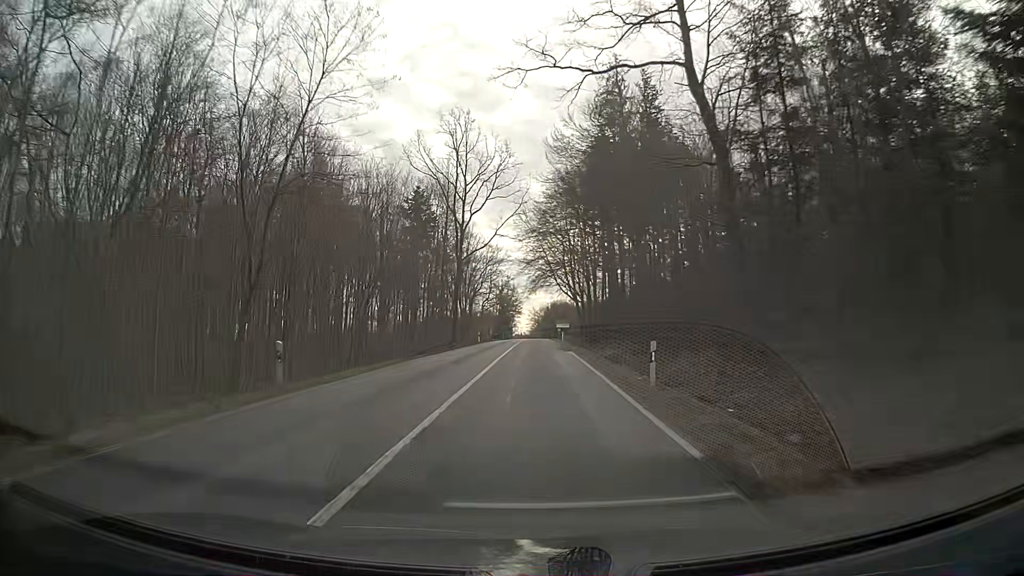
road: secondary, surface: asphalt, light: Day
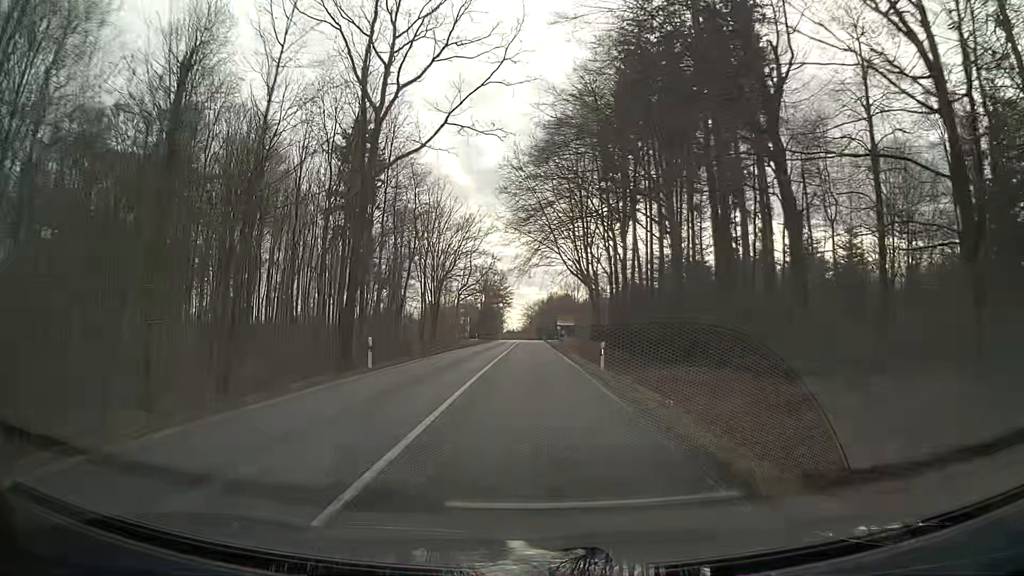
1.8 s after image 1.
(0.0, +41.8) m; 0°
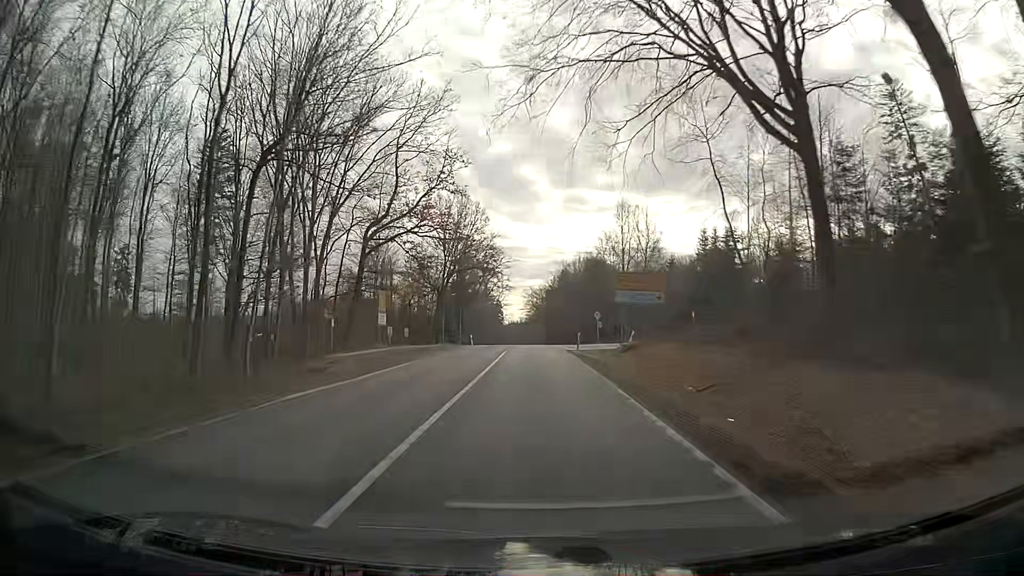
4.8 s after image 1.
(0.0, +74.3) m; 0°
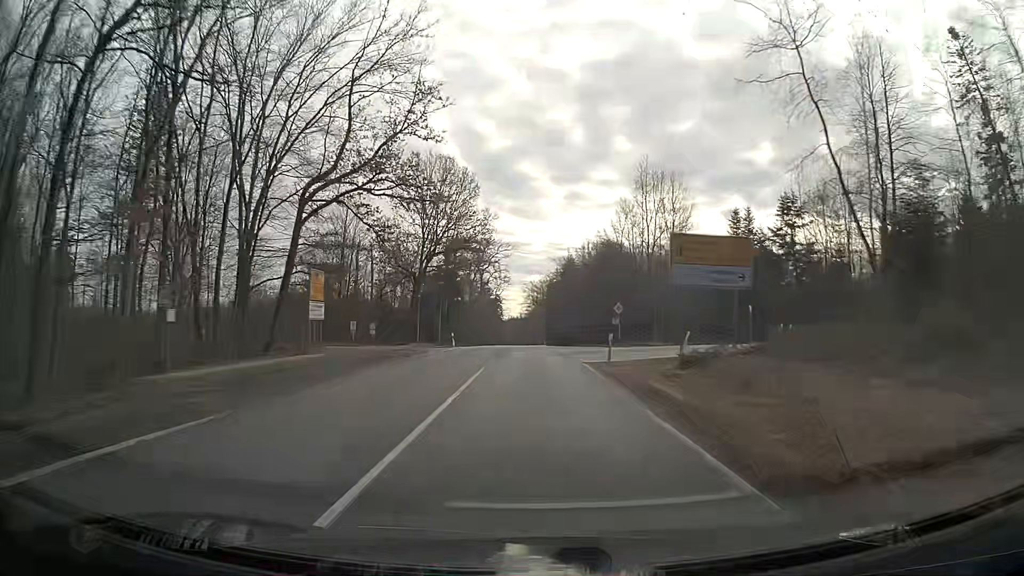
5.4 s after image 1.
(0.0, +15.5) m; 0°
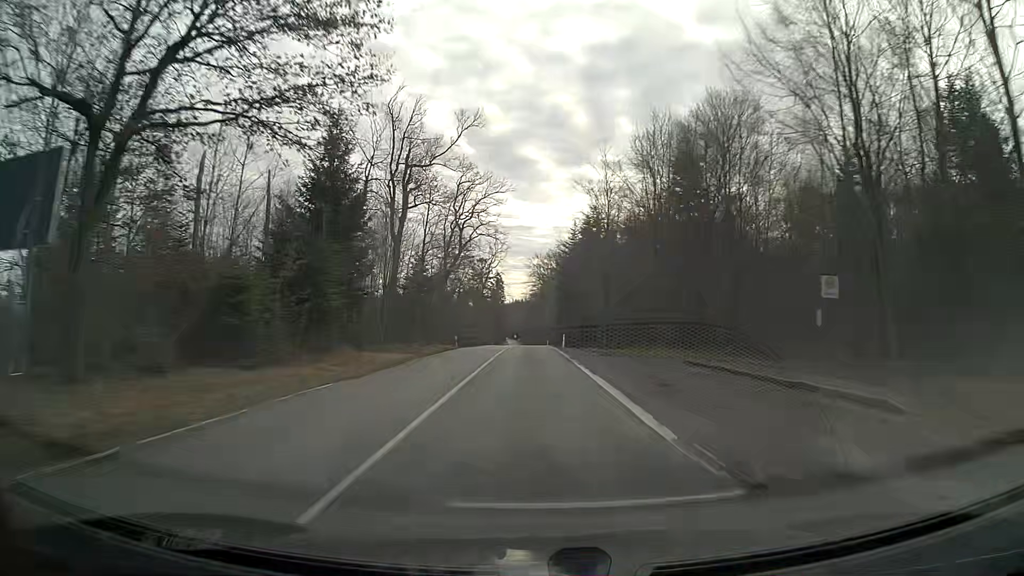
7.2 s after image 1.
(-0.3, +47.0) m; -1°
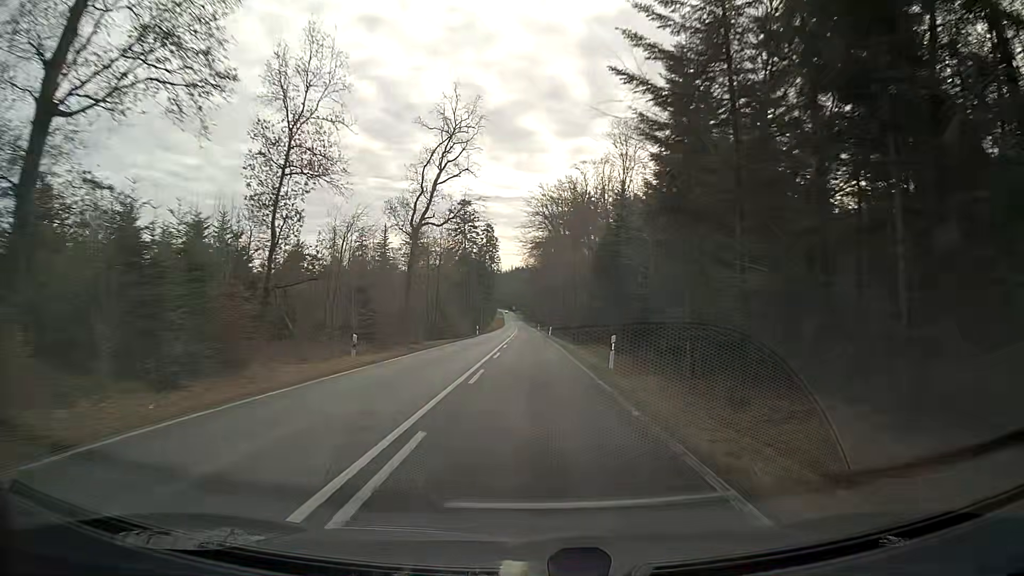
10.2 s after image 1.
(-0.1, +79.3) m; 0°
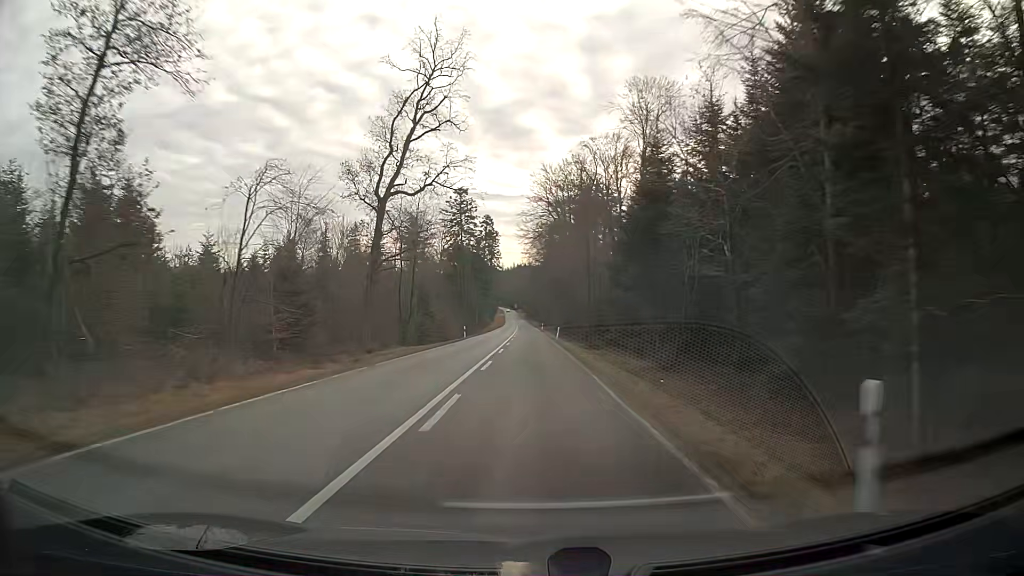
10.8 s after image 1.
(0.0, +16.0) m; 0°
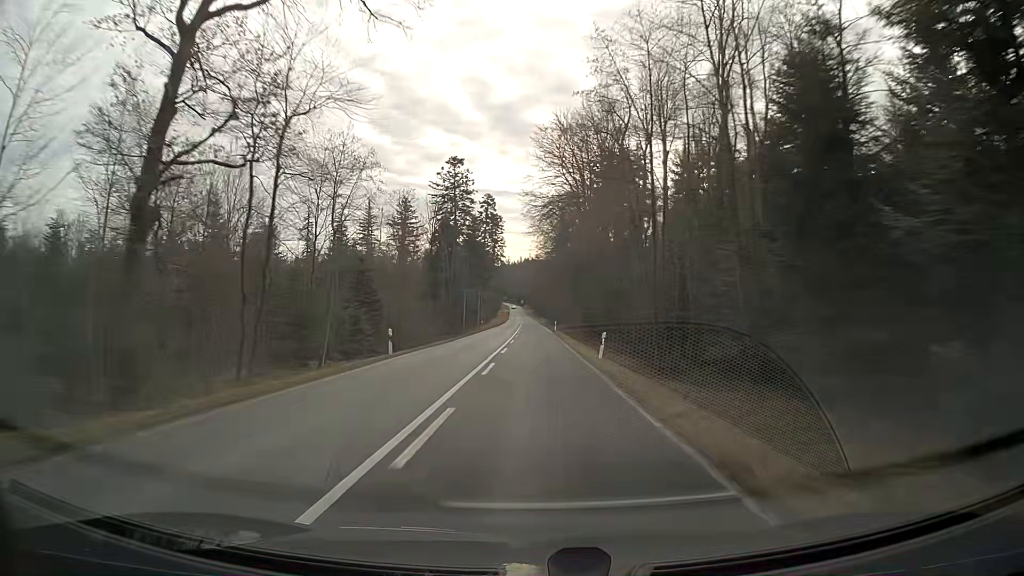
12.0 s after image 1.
(-0.1, +32.1) m; 0°
